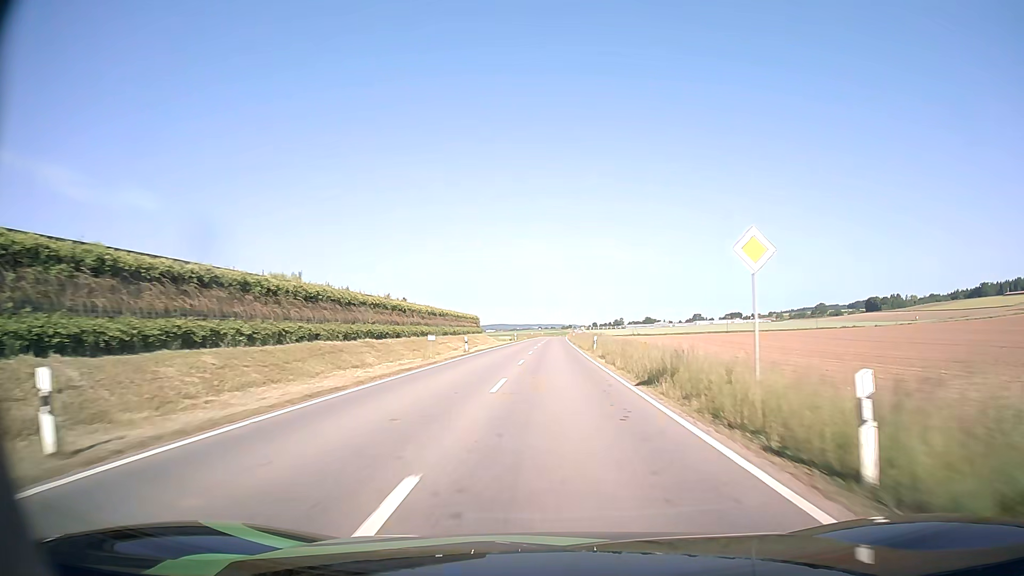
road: tertiary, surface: asphalt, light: Day
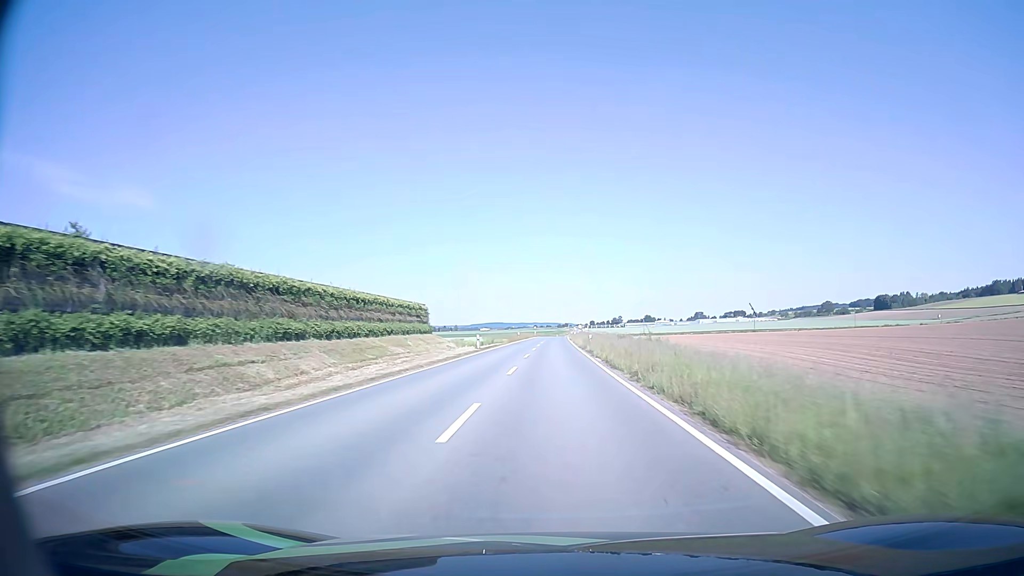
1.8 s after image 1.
(+0.2, +43.5) m; 0°
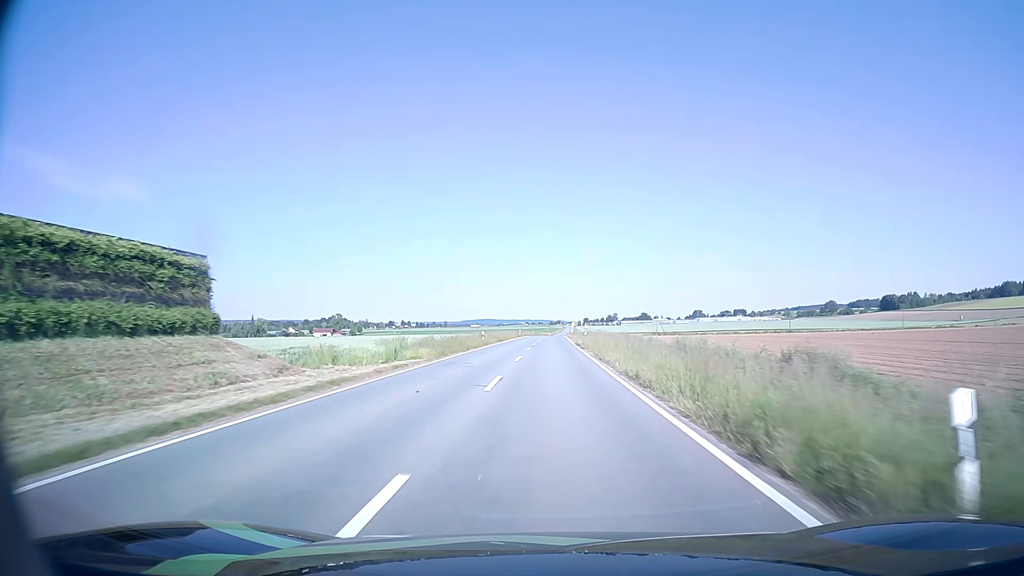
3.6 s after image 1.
(+0.2, +43.4) m; +1°
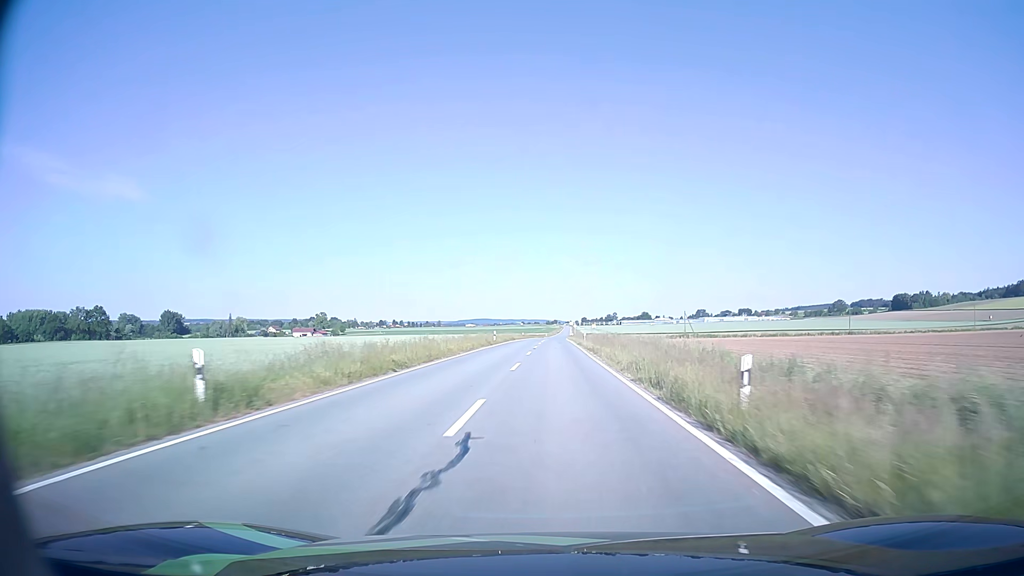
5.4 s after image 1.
(+0.1, +43.3) m; 0°
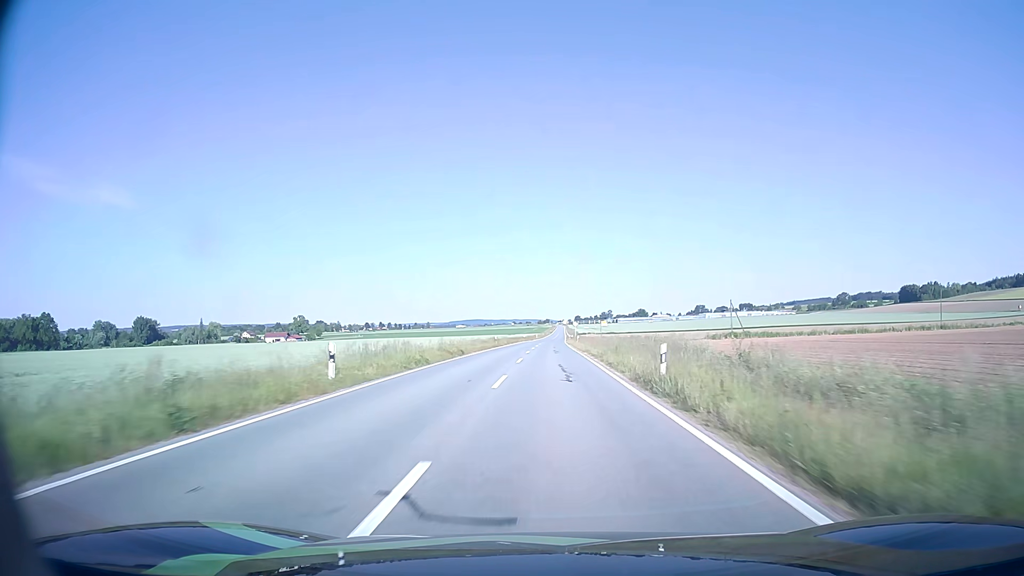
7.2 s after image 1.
(+0.3, +43.2) m; +1°
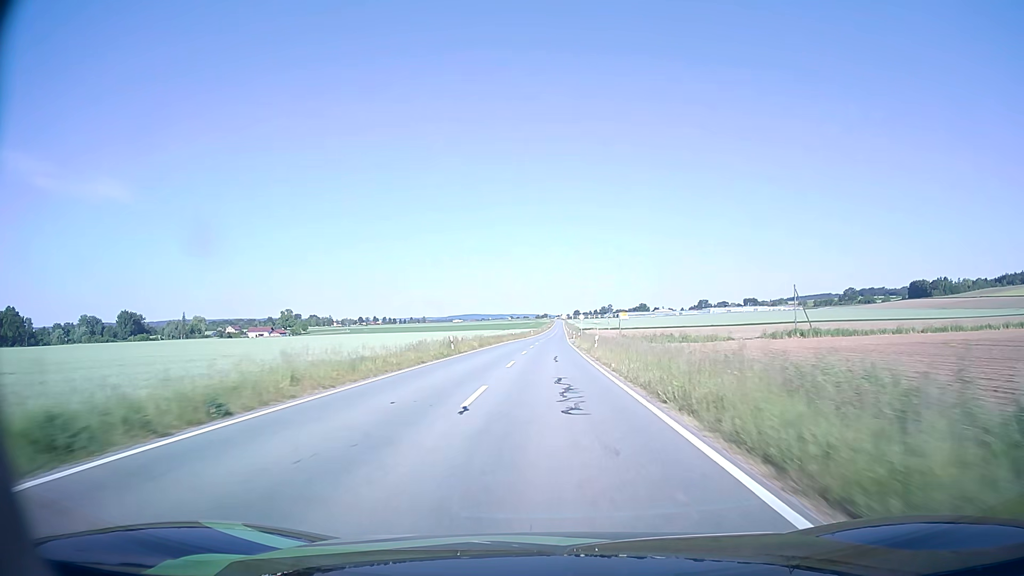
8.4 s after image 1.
(+0.1, +28.6) m; 0°
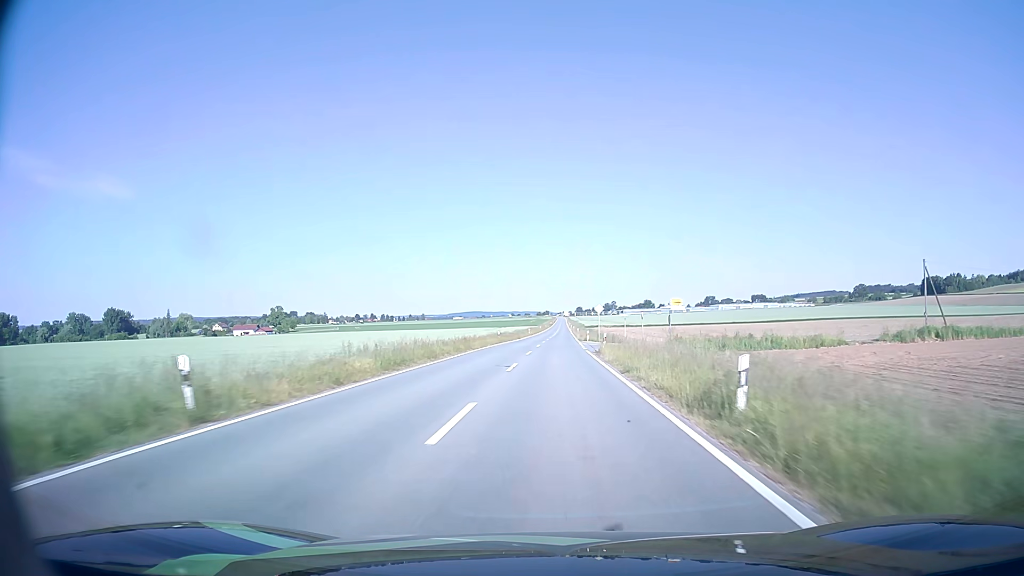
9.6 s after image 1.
(0.0, +28.3) m; 0°
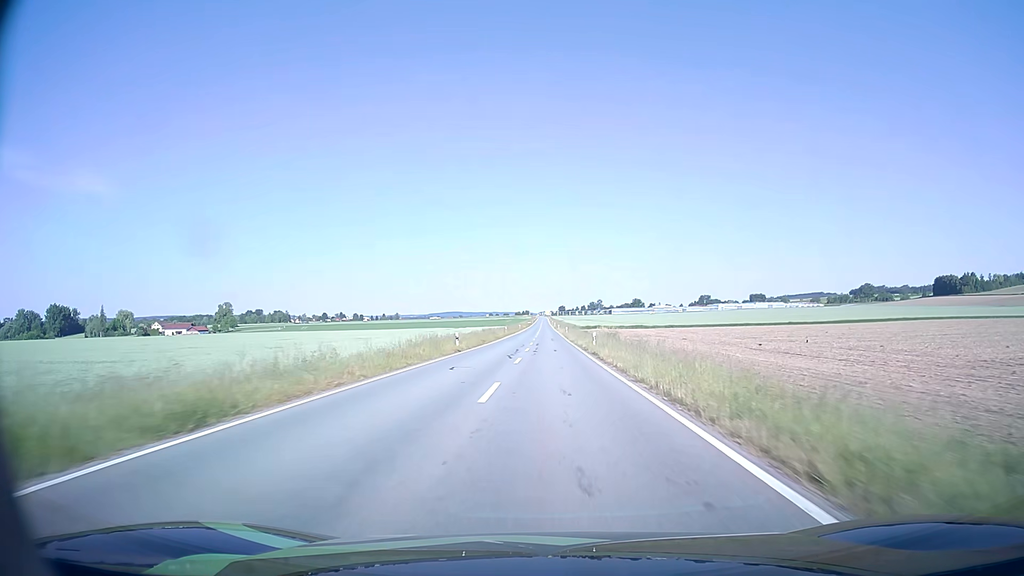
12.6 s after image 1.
(+0.9, +70.7) m; +2°
(0, +10) (0, +20) (0, +30) (0, +40) (0, +50) (0, +60) (0, +70) (0, +80) (0, +90) (0, +100) m
